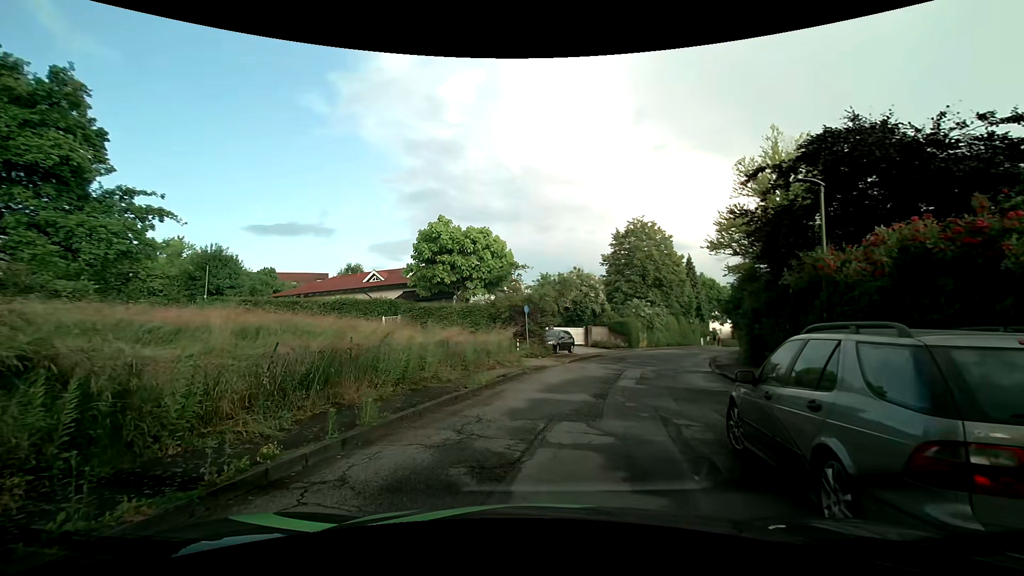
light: Day
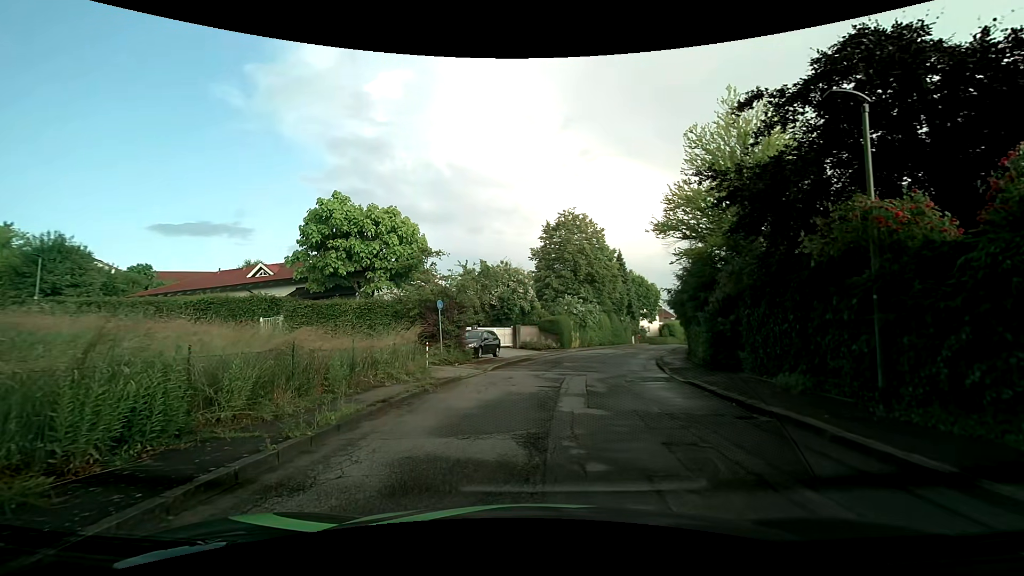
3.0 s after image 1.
(+0.4, +5.0) m; +9°
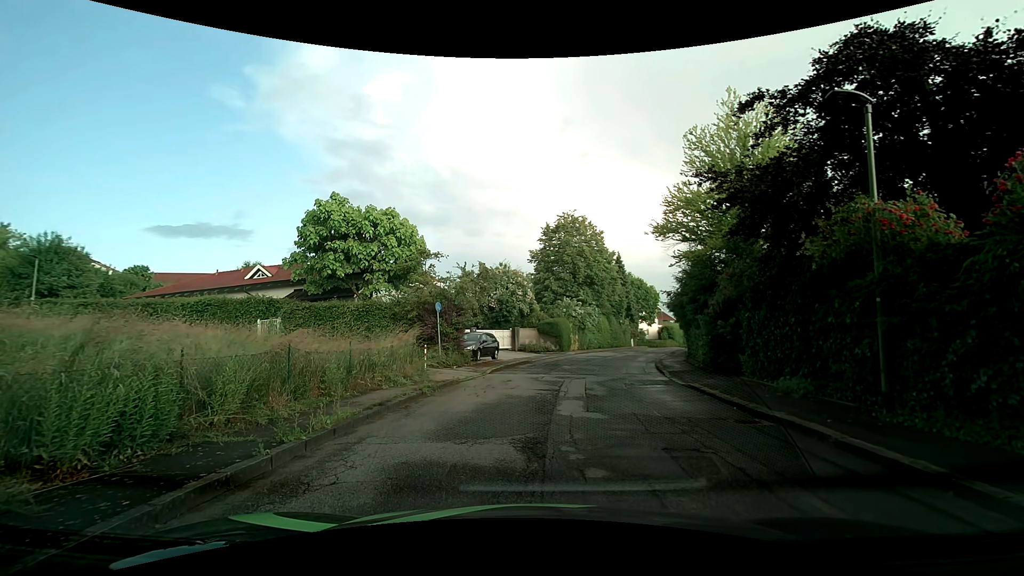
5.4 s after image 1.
(0.0, +0.2) m; 0°
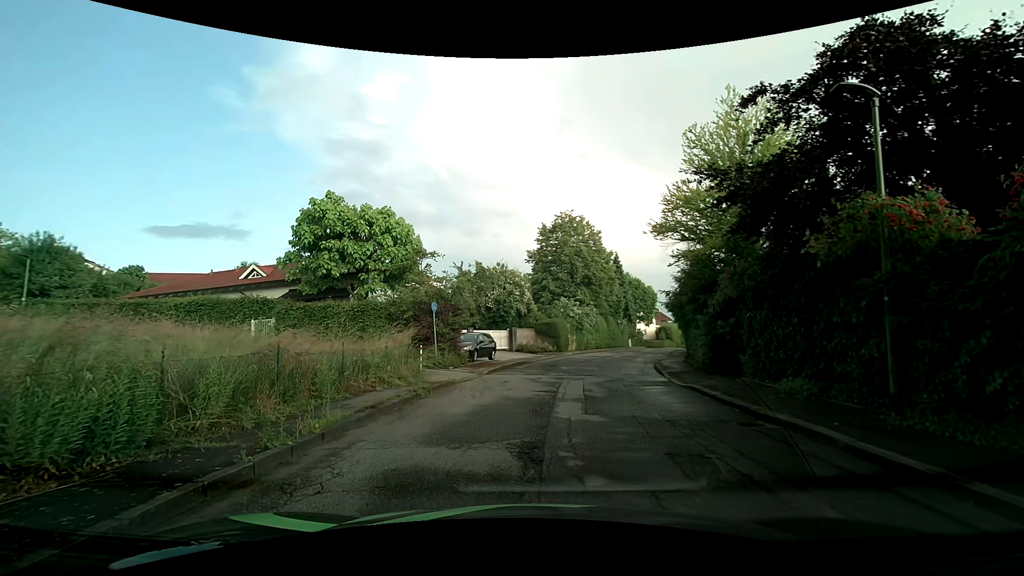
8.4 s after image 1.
(0.0, +0.2) m; 0°
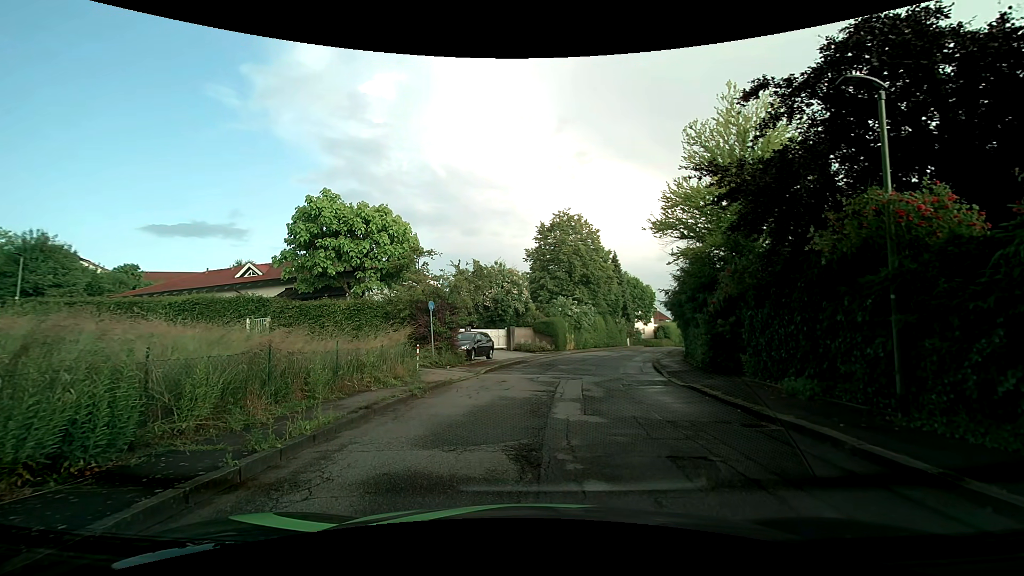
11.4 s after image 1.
(0.0, +0.3) m; 0°
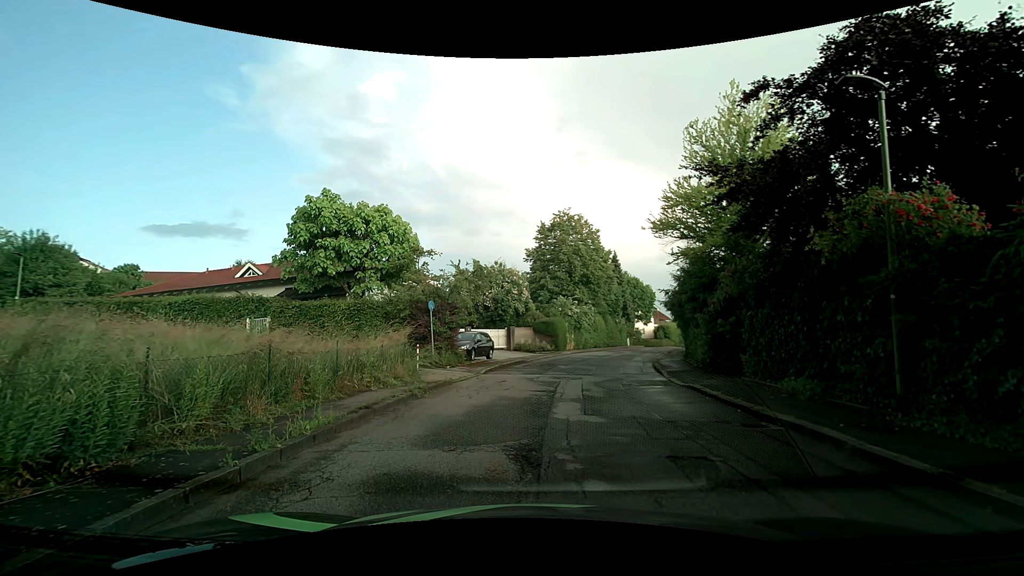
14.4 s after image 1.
(0.0, 0.0) m; 0°
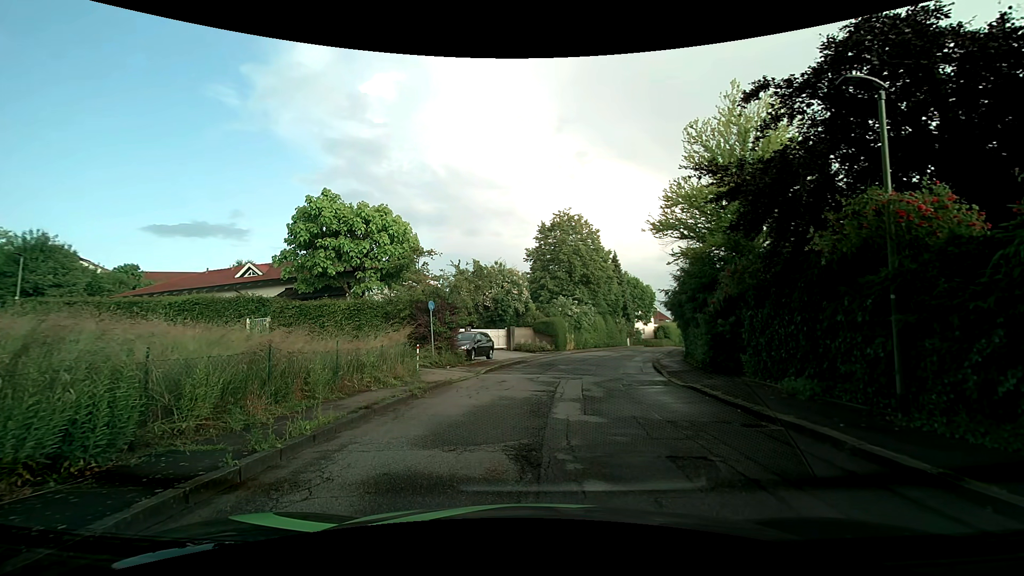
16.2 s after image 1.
(0.0, 0.0) m; 0°
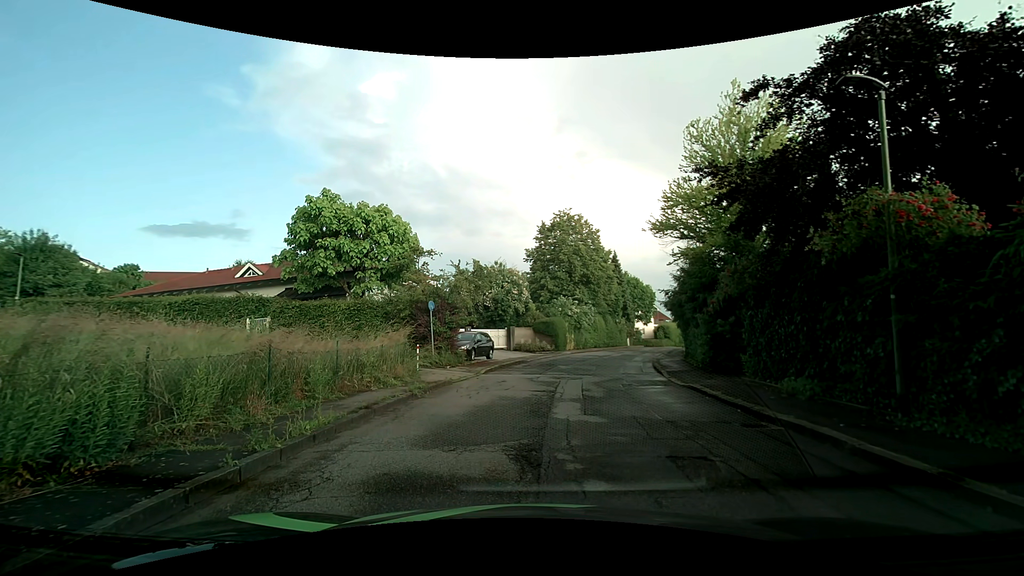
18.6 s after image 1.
(0.0, 0.0) m; 0°
